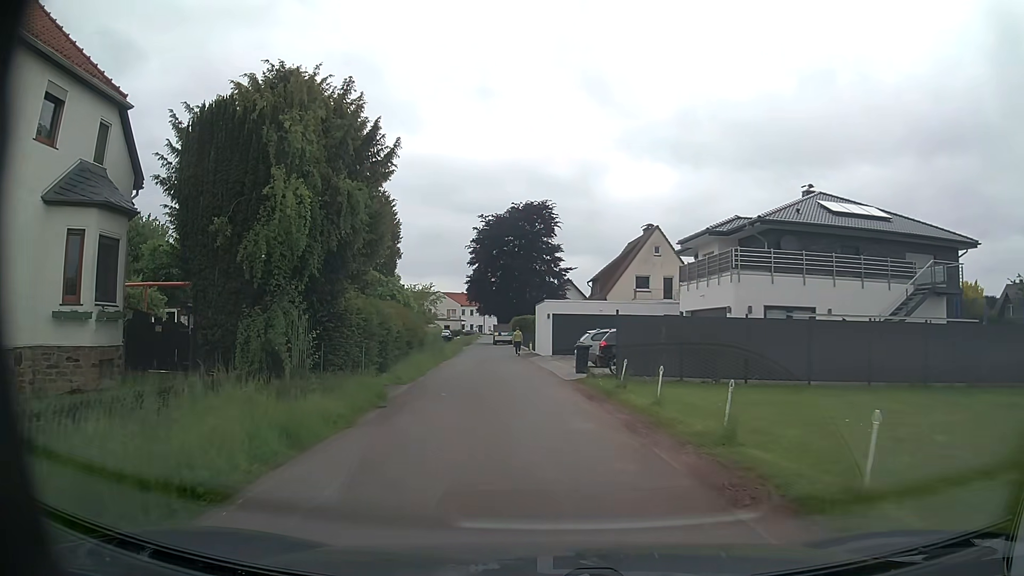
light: Day
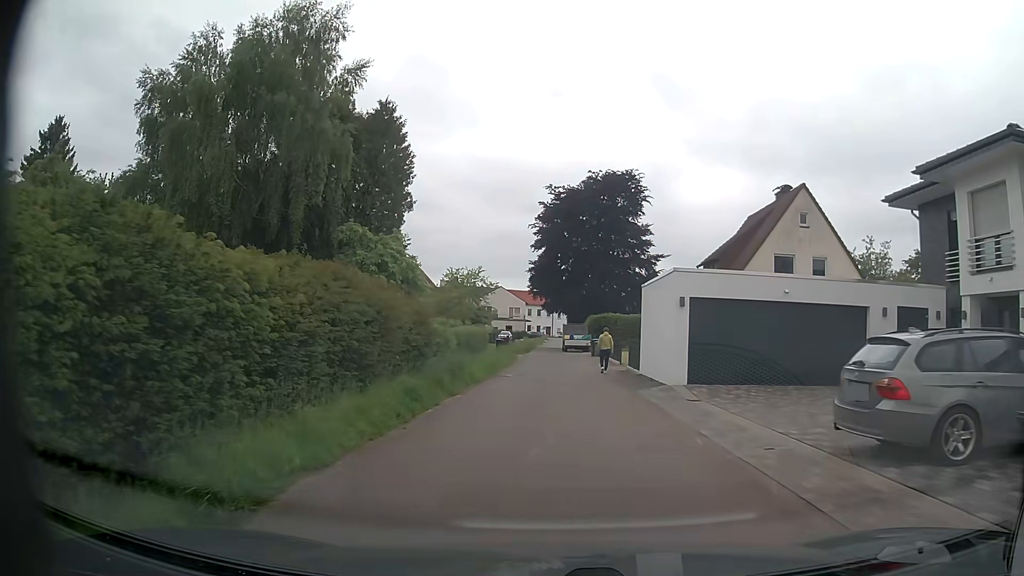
(-1.2, +18.6) m; -6°
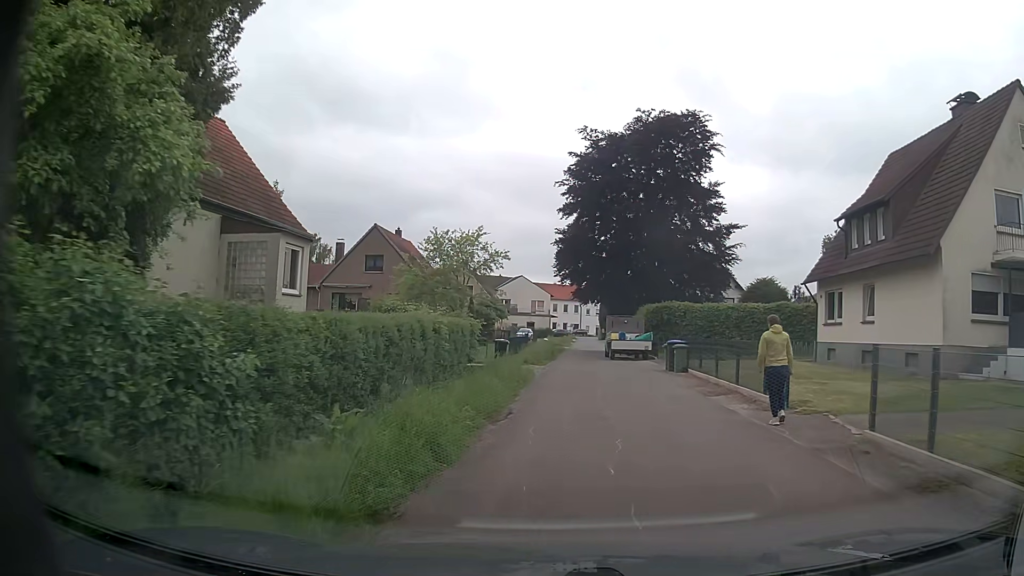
(-0.4, +18.7) m; -2°
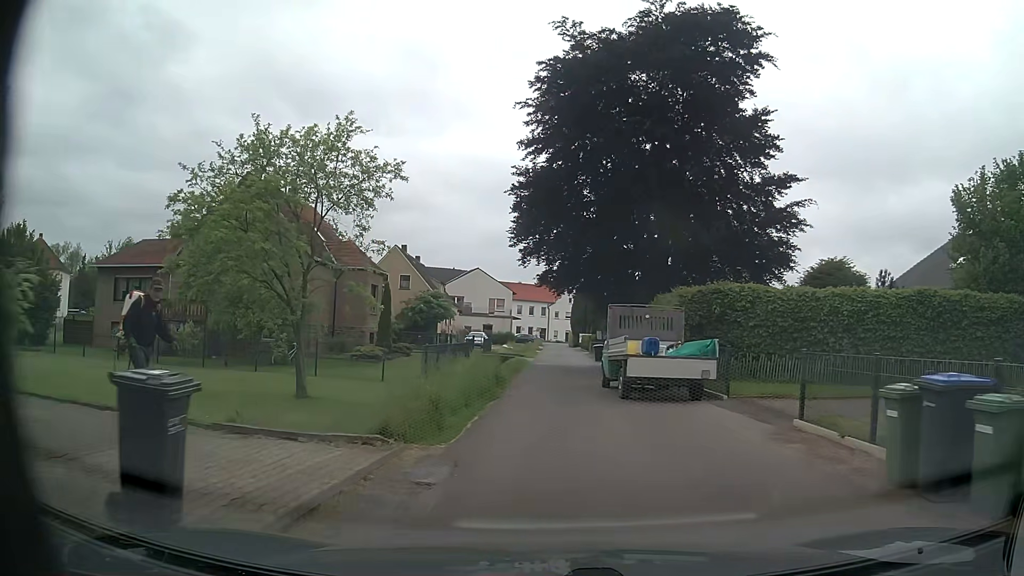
(+0.6, +18.4) m; +3°
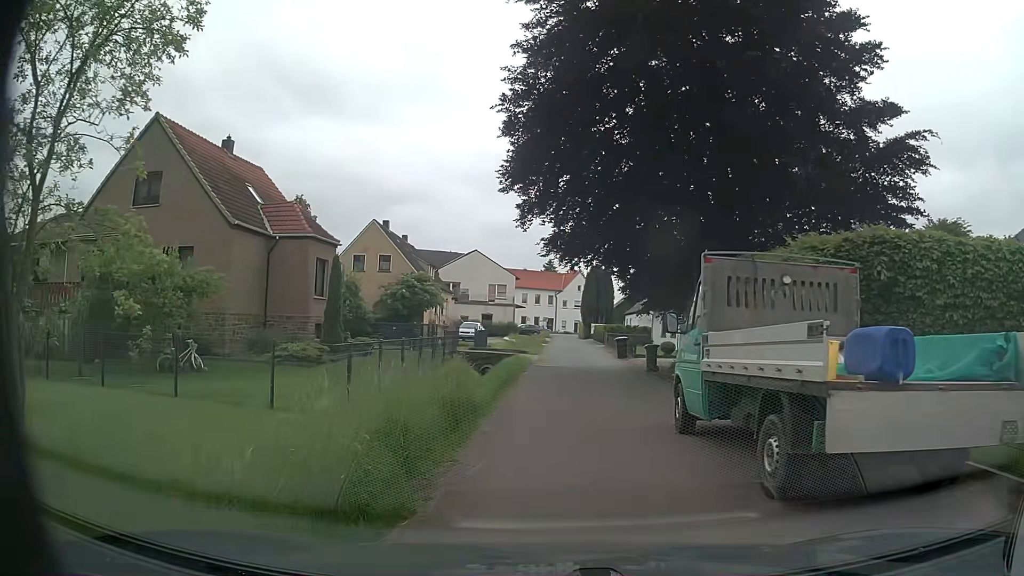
(0.0, +9.7) m; 0°
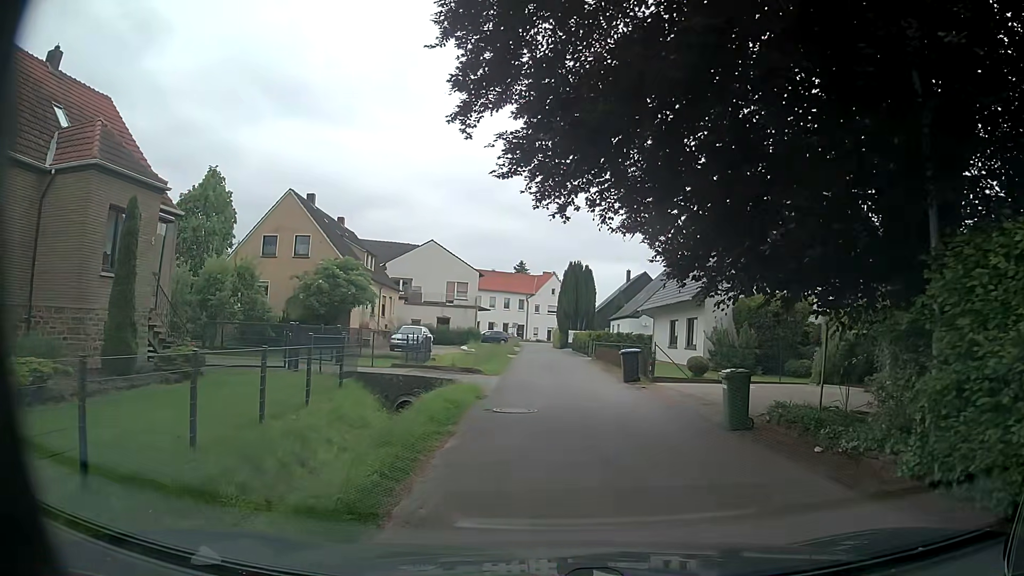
(0.0, +13.1) m; +1°
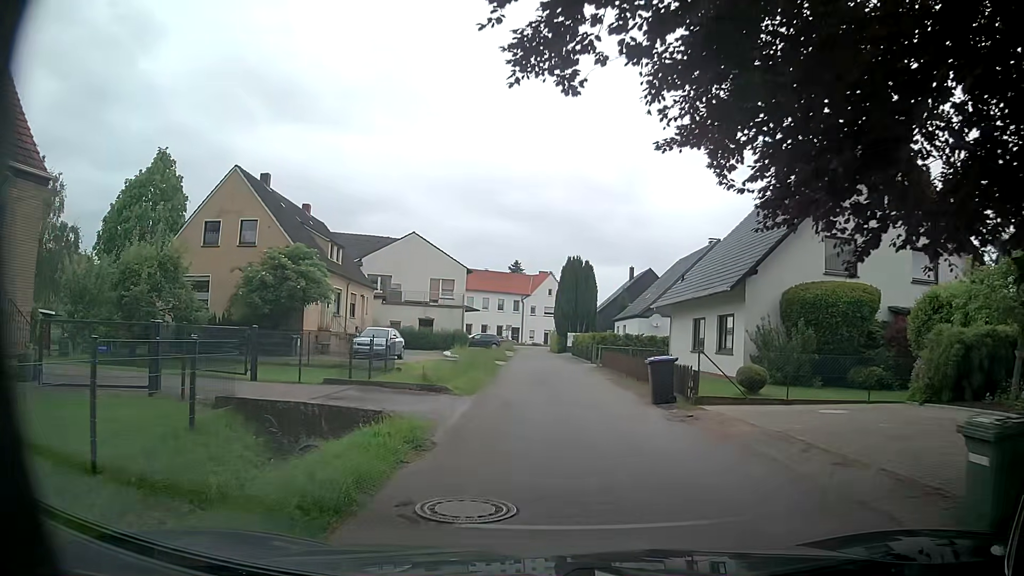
(+0.1, +7.1) m; 0°
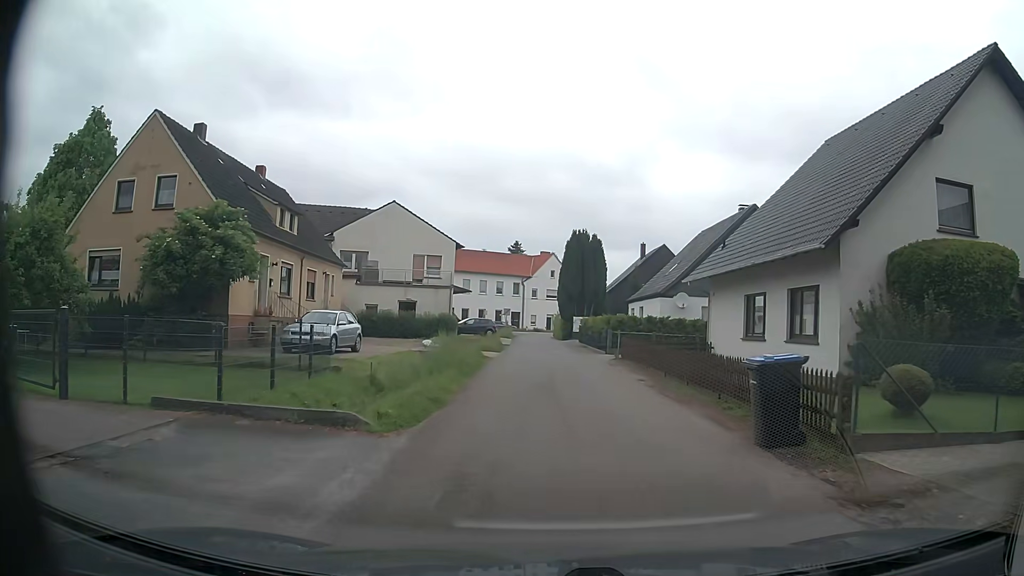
(+0.1, +8.0) m; +1°
(0, +10) (0, +20) (0, +30) (0, +40) (0, +50) (-1, +60) (-1, +70) (-1, +80) (+1, +90) (+8, +97) m
